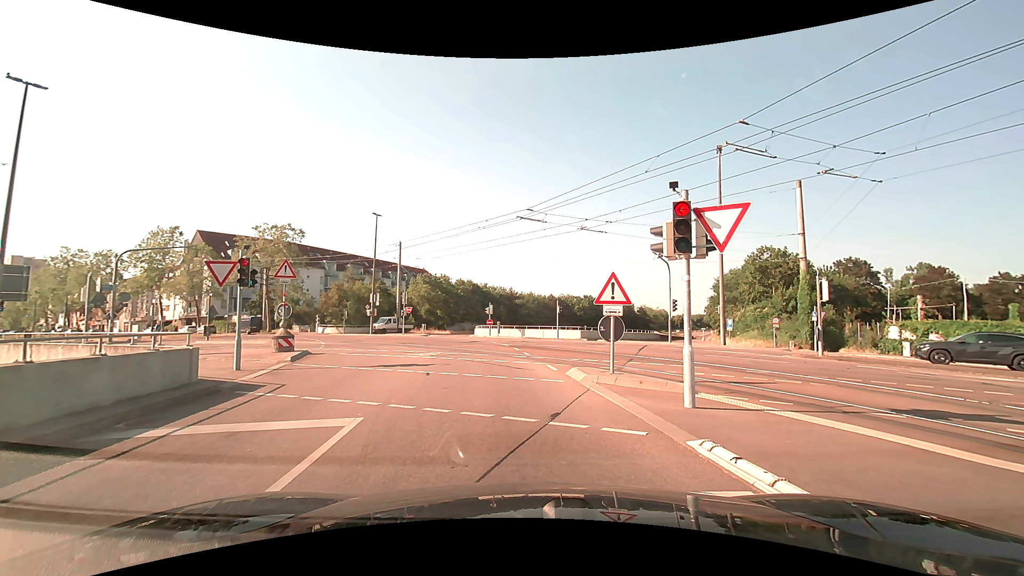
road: tertiary_link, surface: asphalt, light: Day
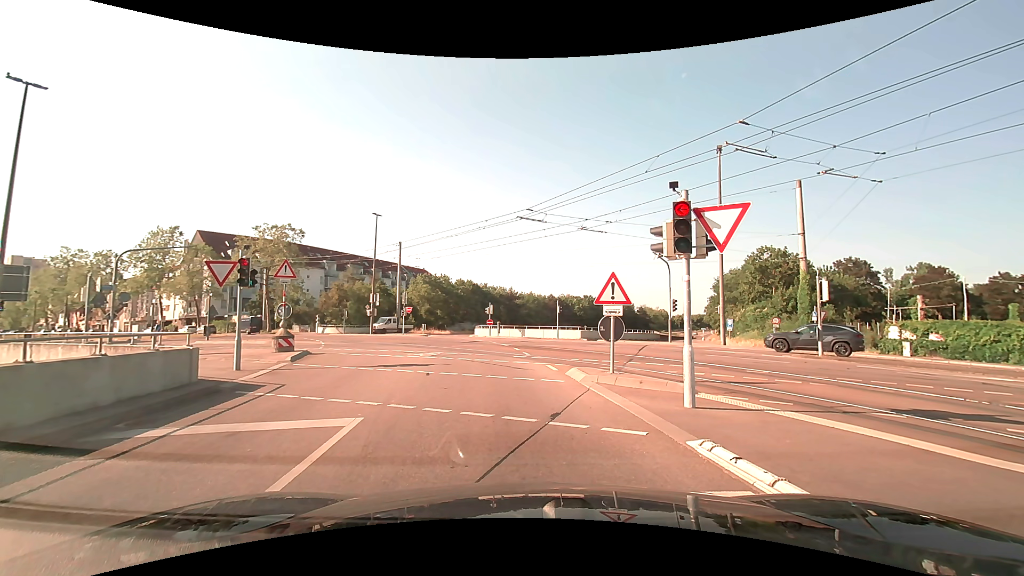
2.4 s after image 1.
(0.0, 0.0) m; 0°
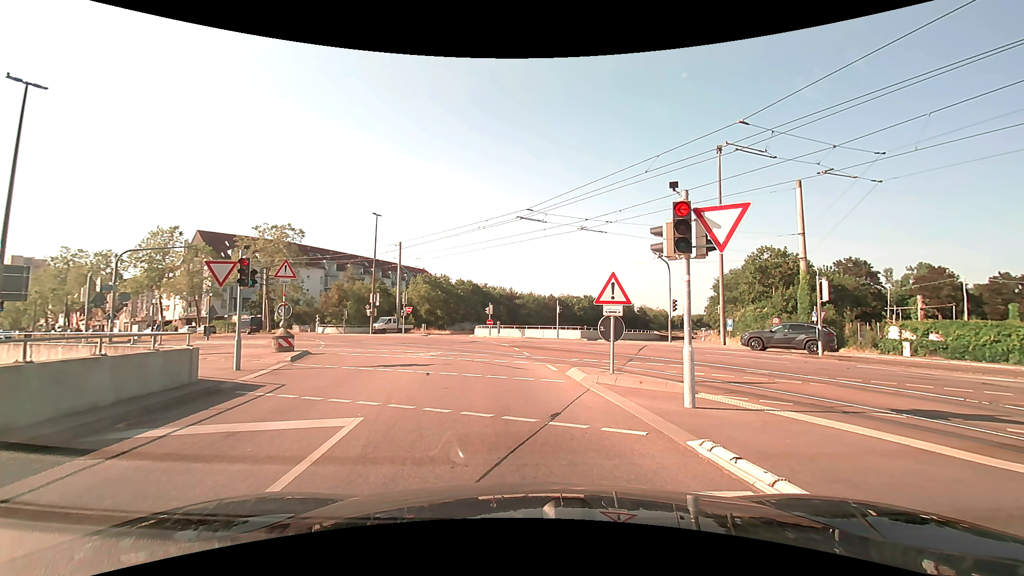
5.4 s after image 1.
(0.0, 0.0) m; 0°
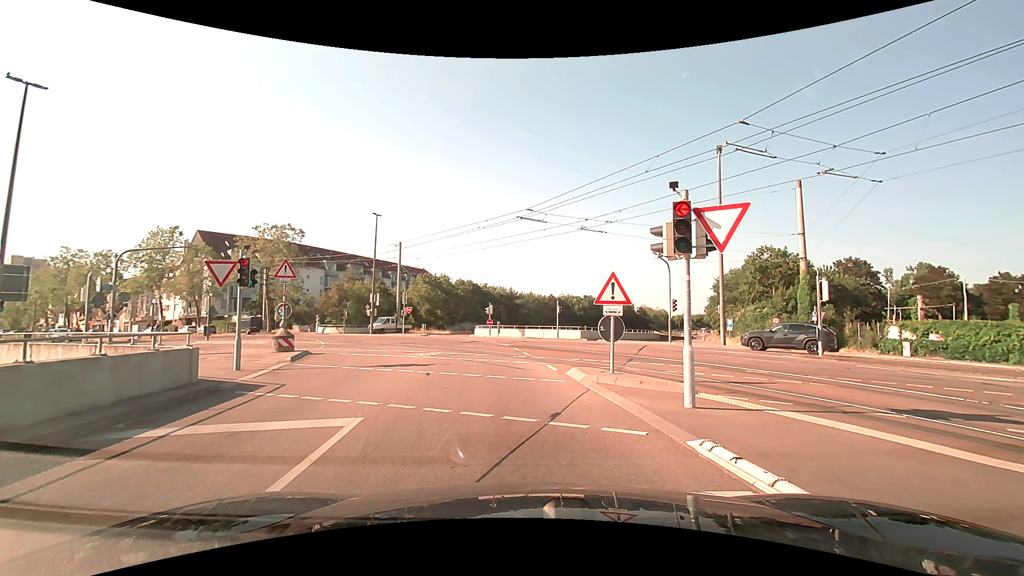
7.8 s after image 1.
(0.0, 0.0) m; 0°
(-1, +10) (-2, +20) (-5, +30) (-9, +39) (-15, +47) (-22, +53) (-31, +59) (-39, +65) (-47, +70) (-56, +76) m
